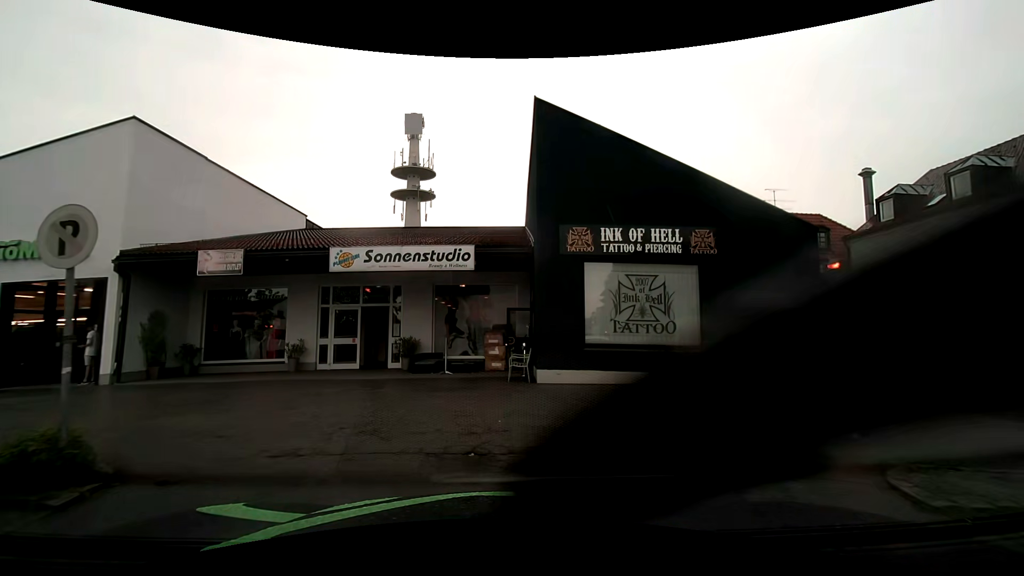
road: service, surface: asphalt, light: Day
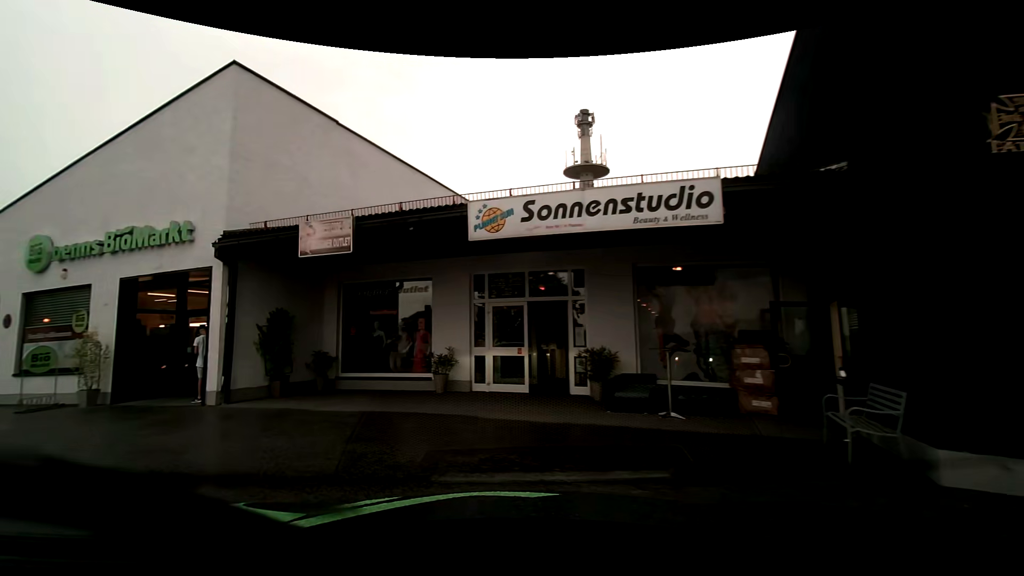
(-0.7, +6.3) m; -18°
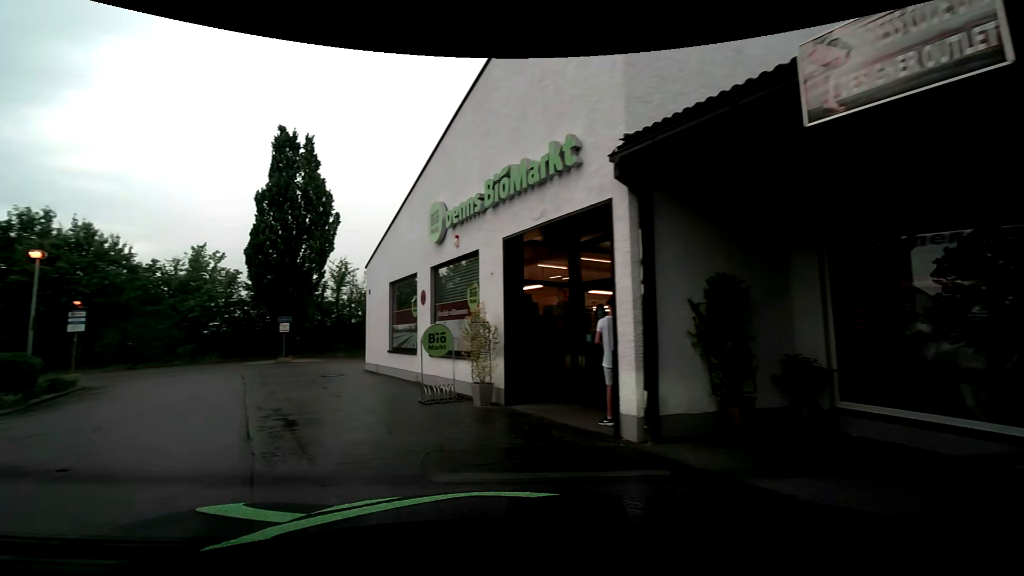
(-2.3, +6.0) m; -43°
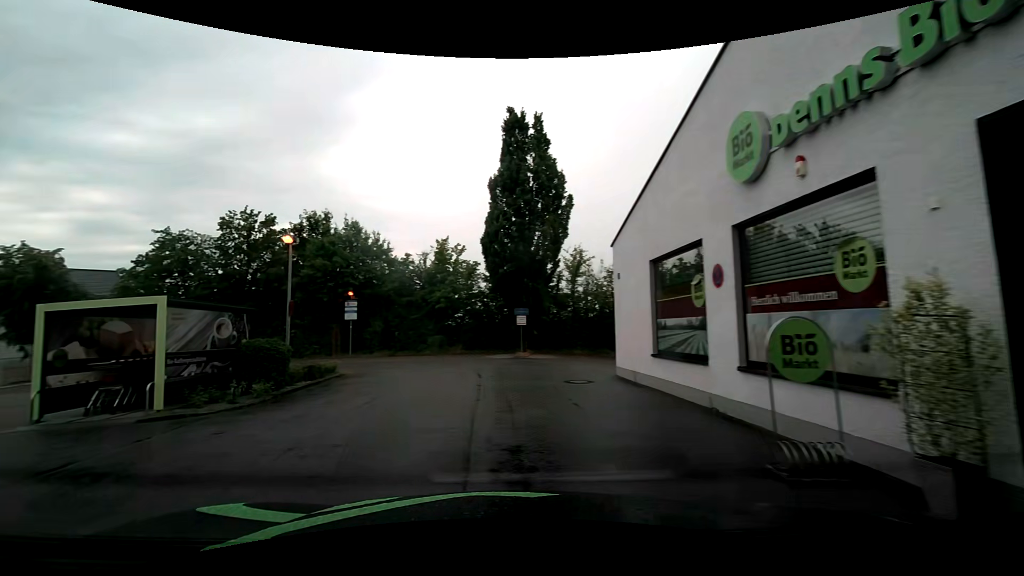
(-0.9, +4.5) m; -25°
